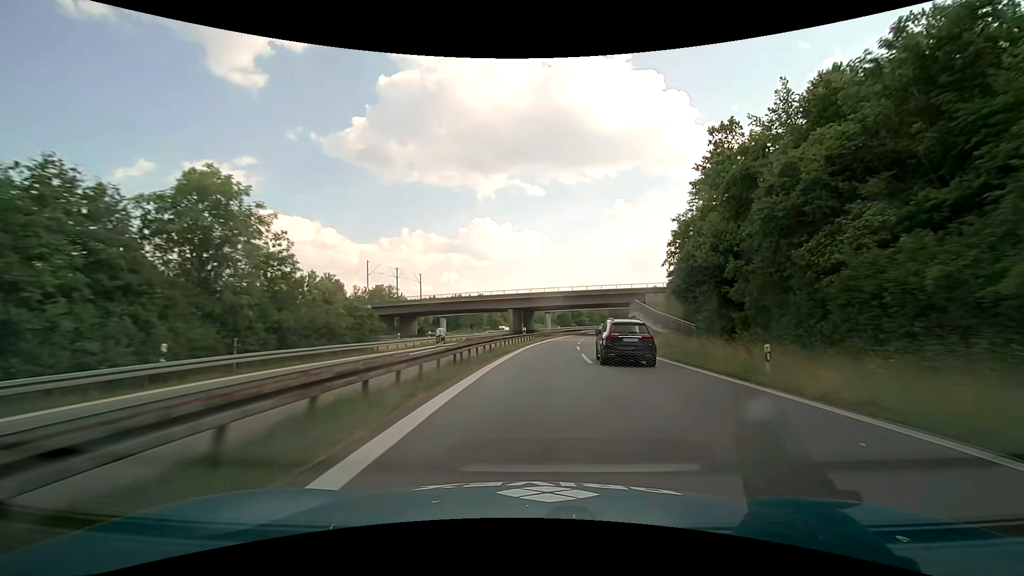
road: motorway_link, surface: asphalt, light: Day
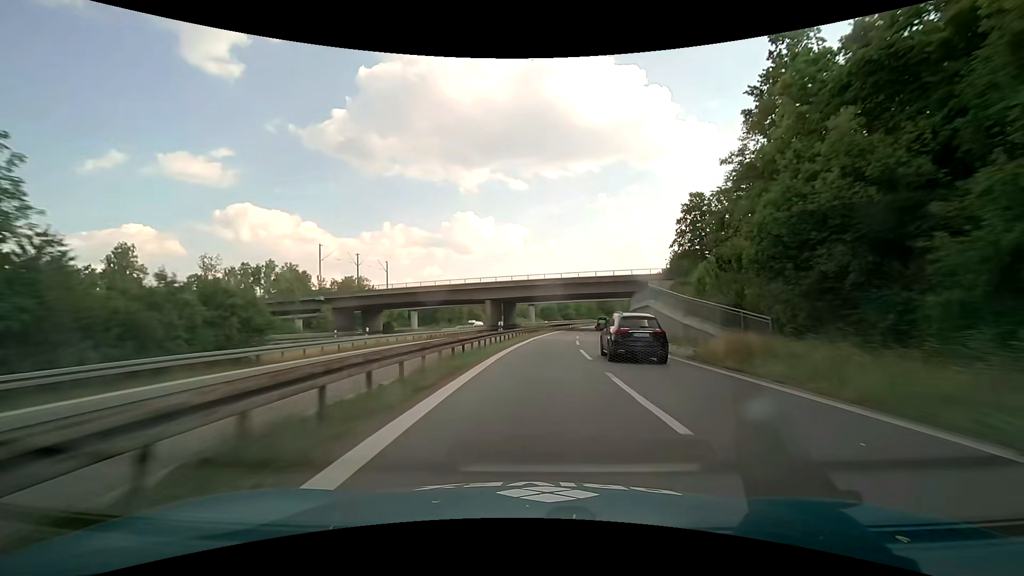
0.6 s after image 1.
(+0.3, +13.7) m; +2°
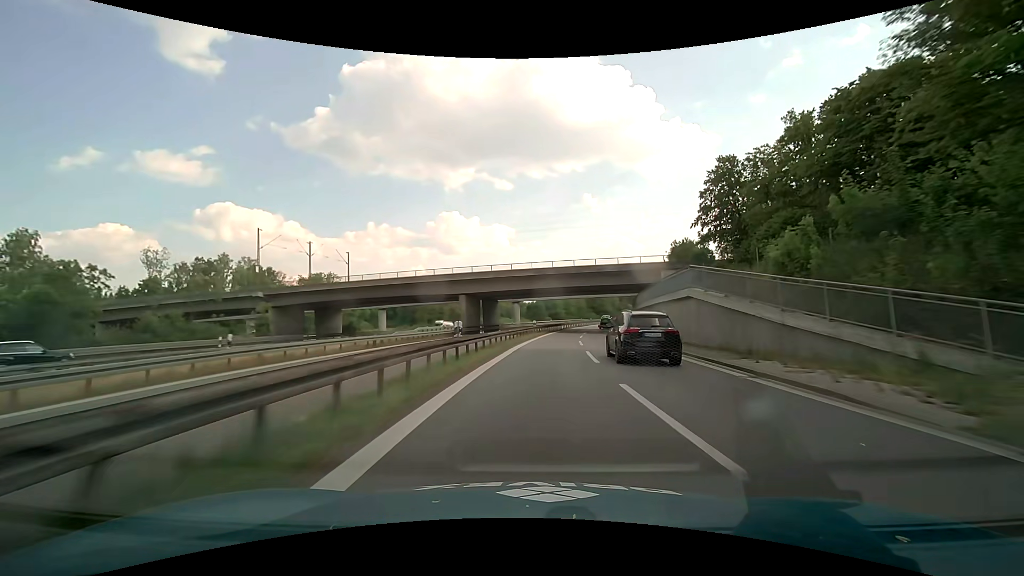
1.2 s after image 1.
(+0.2, +13.8) m; +2°
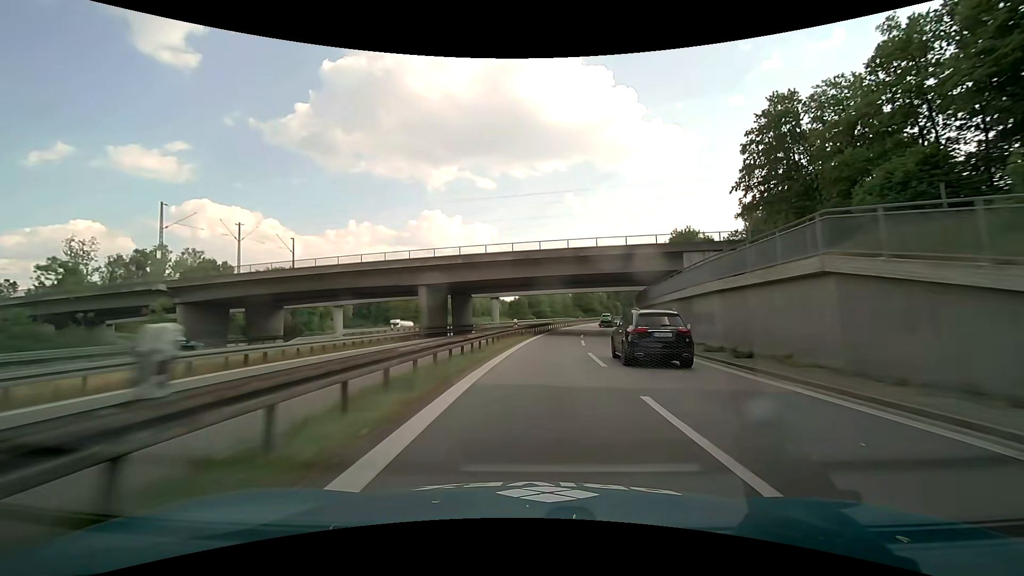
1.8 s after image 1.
(+0.2, +13.9) m; +2°
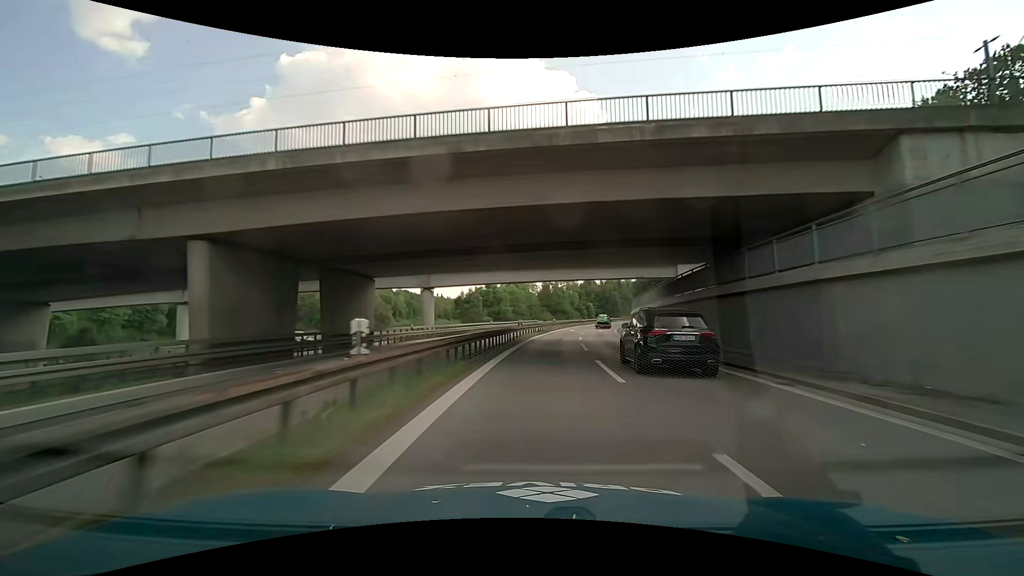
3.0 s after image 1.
(+1.2, +27.8) m; +4°
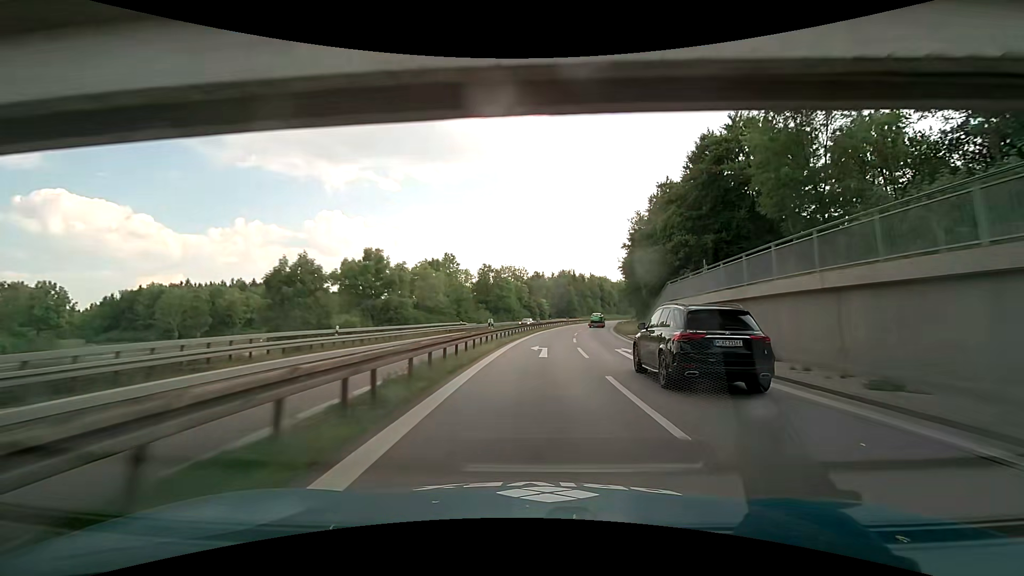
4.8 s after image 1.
(+1.8, +41.5) m; +5°
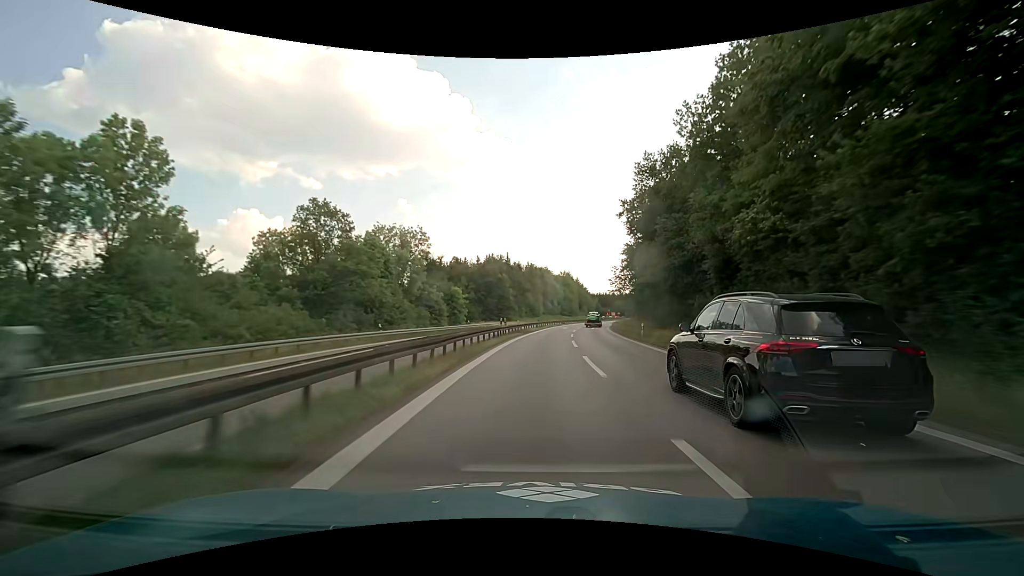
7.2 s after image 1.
(+5.0, +54.2) m; +10°
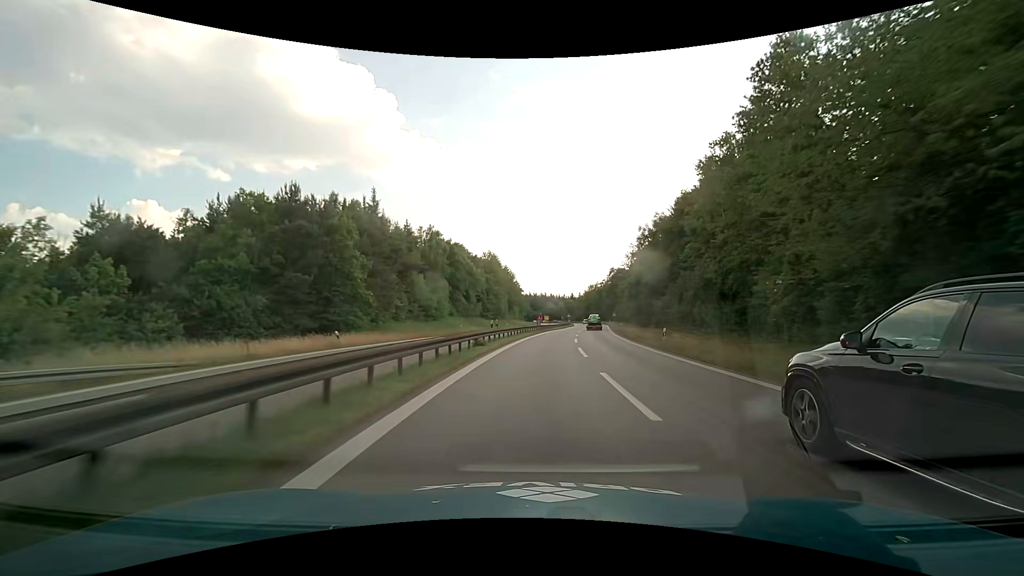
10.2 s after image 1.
(+4.7, +64.5) m; +9°
(0, +10) (0, +20) (+1, +30) (+2, +40) (+3, +50) (+4, +60) (+5, +70) (+7, +80) (+8, +89) (+10, +99) m
